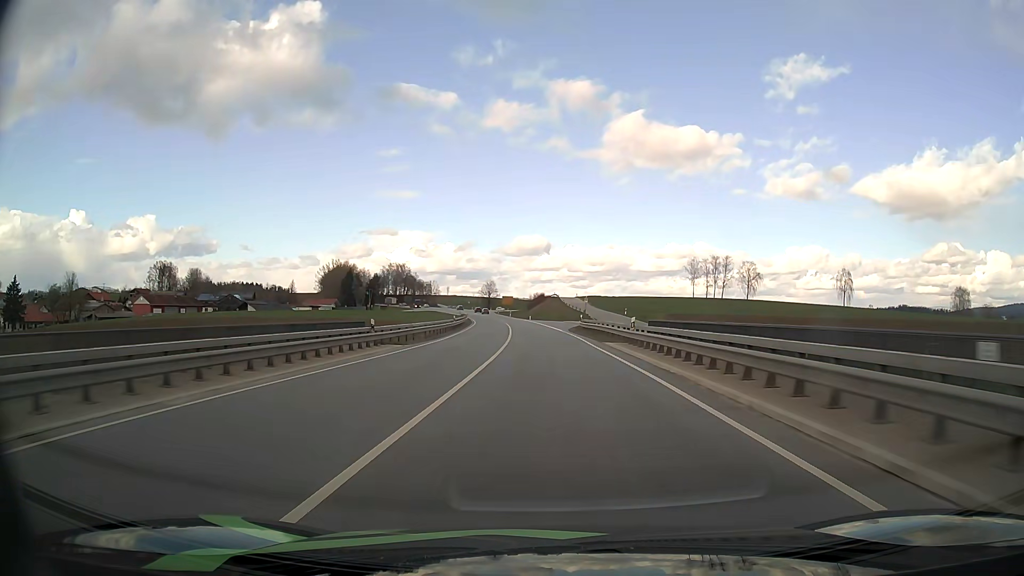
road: primary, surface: asphalt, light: Day
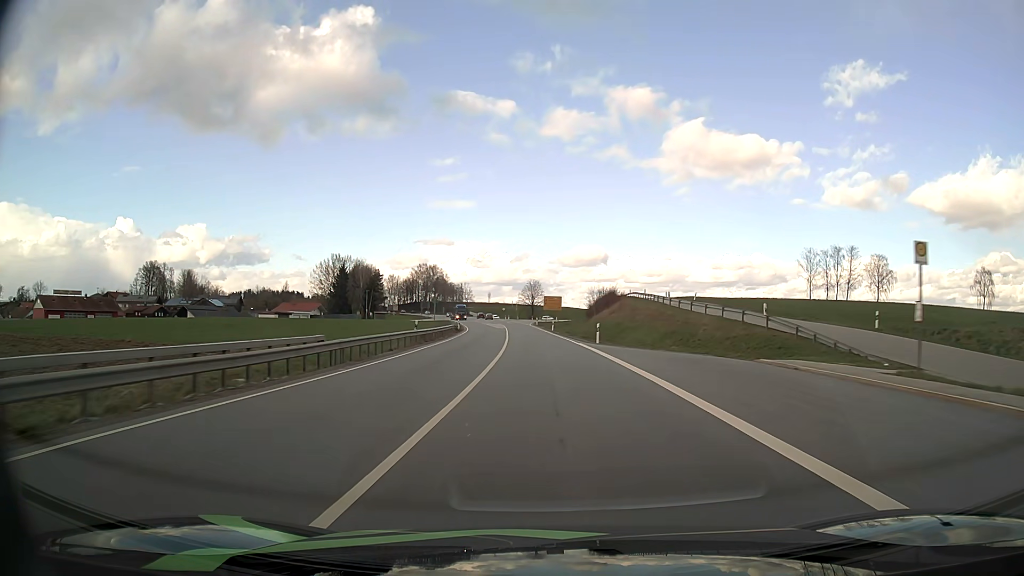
(-2.6, +70.7) m; -5°
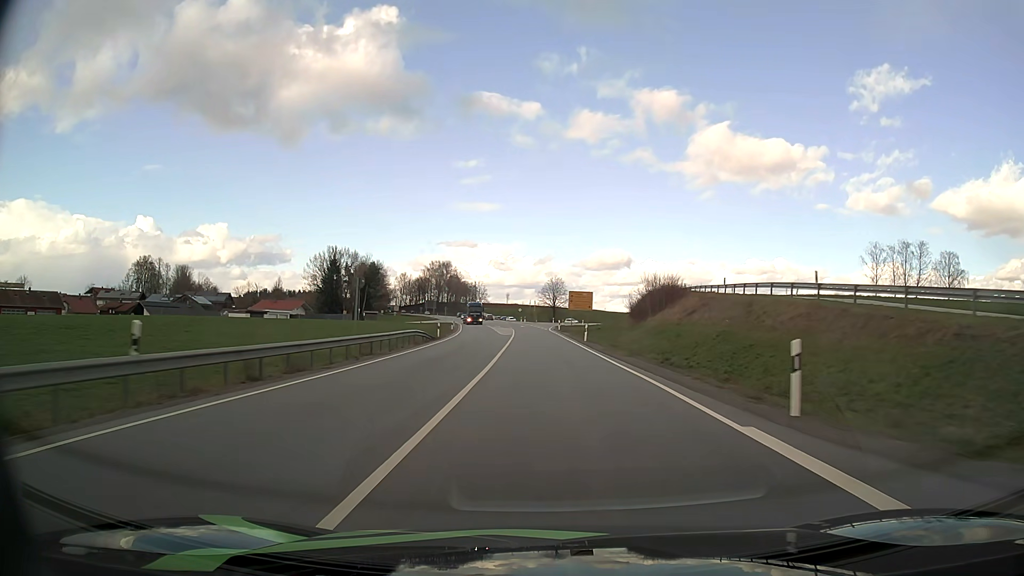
(-0.5, +28.2) m; -2°
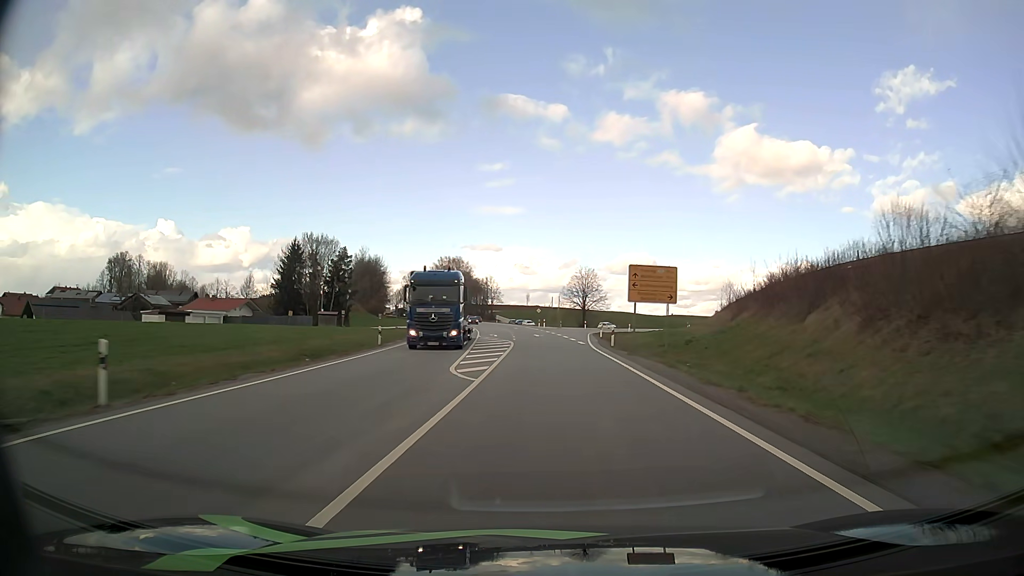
(-0.8, +42.0) m; -2°
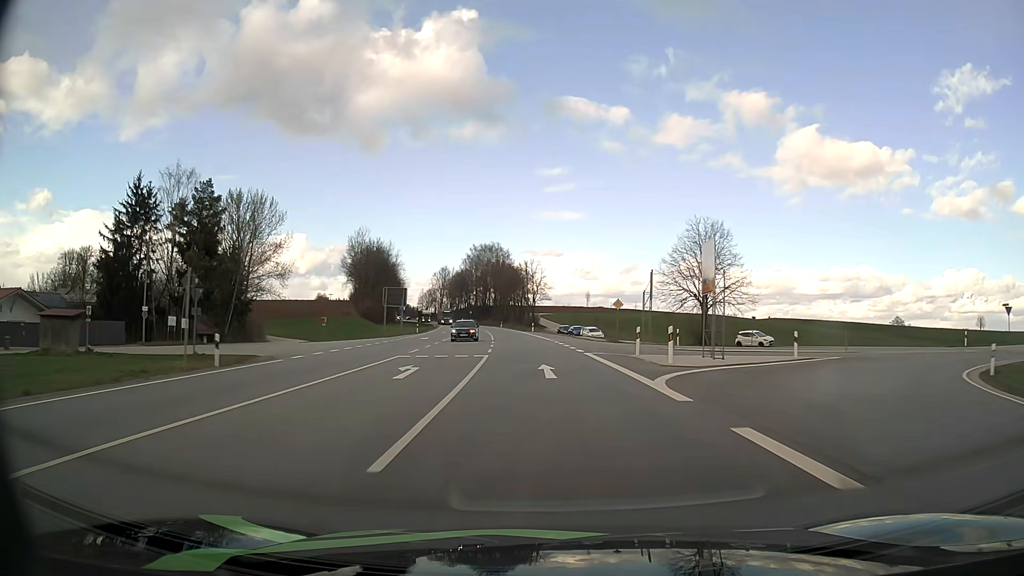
(-2.2, +68.9) m; -5°
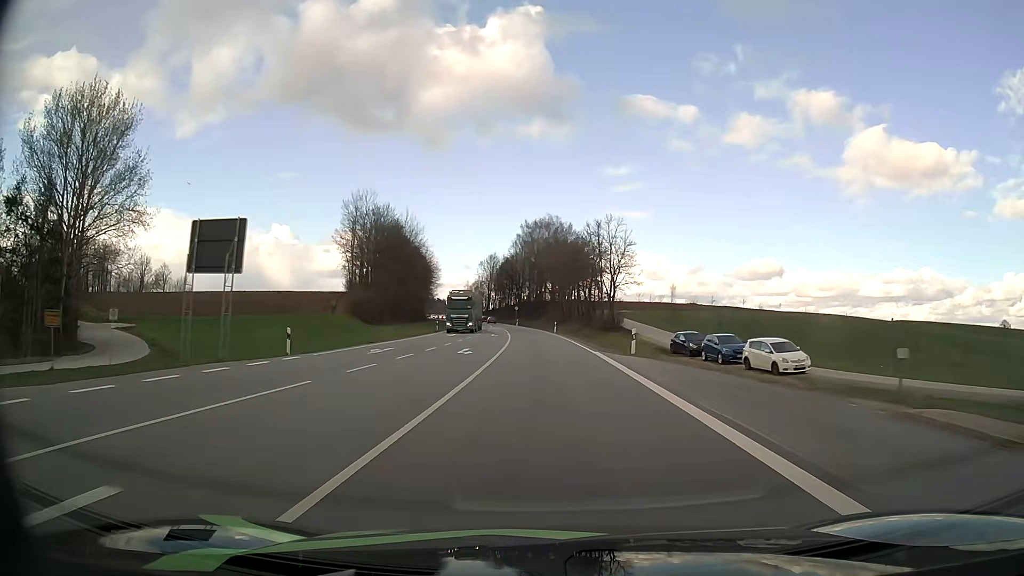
(-2.6, +53.9) m; -5°
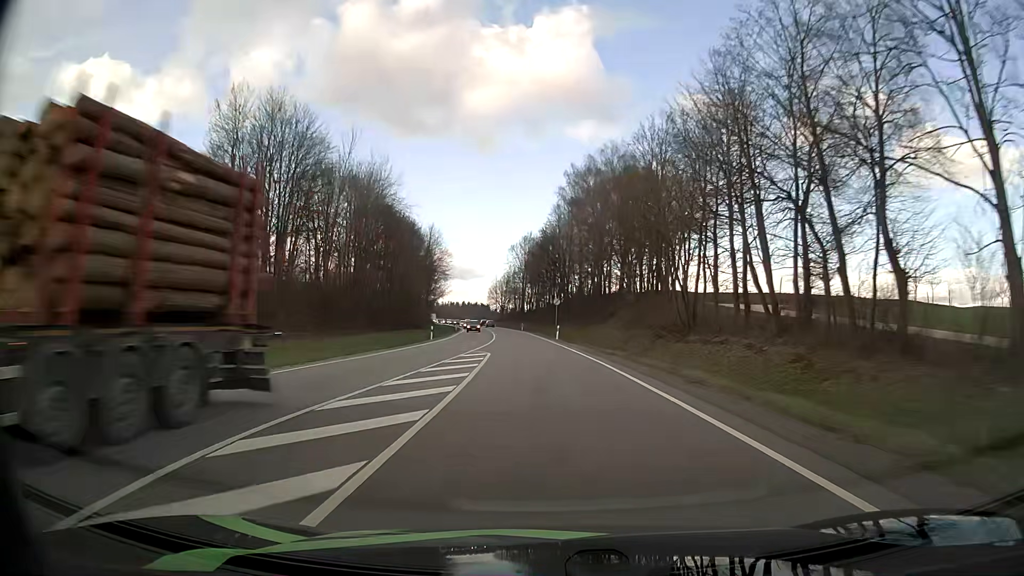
(-2.6, +66.5) m; -4°
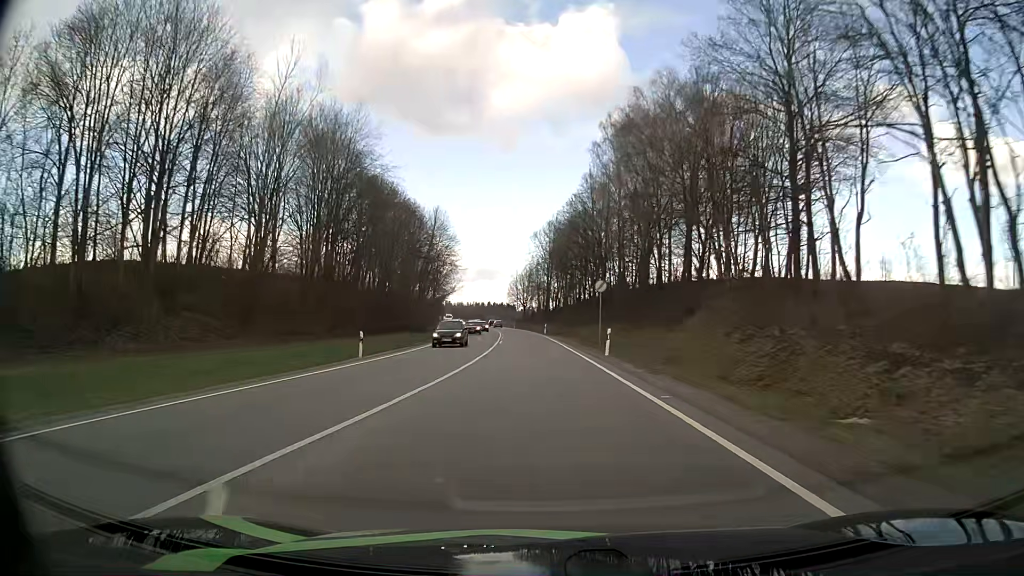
(-0.5, +26.5) m; -2°
(0, +10) (0, +20) (-1, +30) (-1, +40) (-2, +50) (-3, +60) (-3, +70) (-4, +80) (-5, +90) (-6, +100) m
